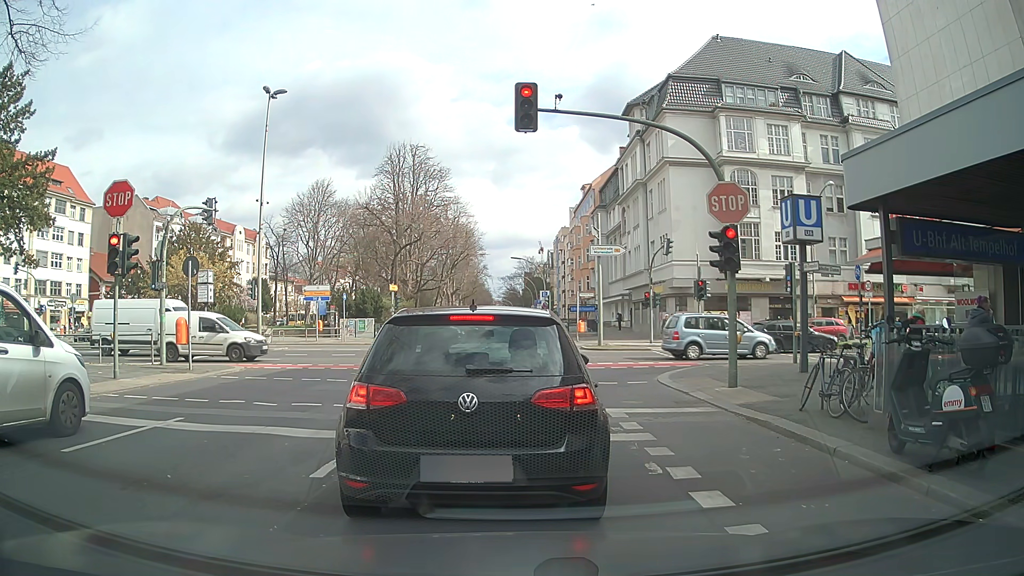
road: secondary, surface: asphalt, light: Day
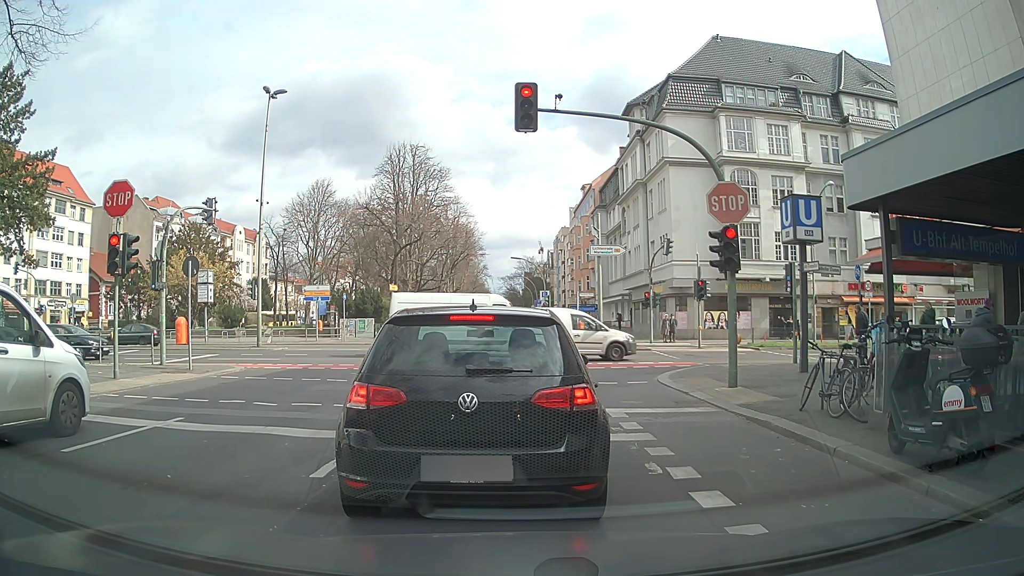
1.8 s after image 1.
(0.0, 0.0) m; 0°
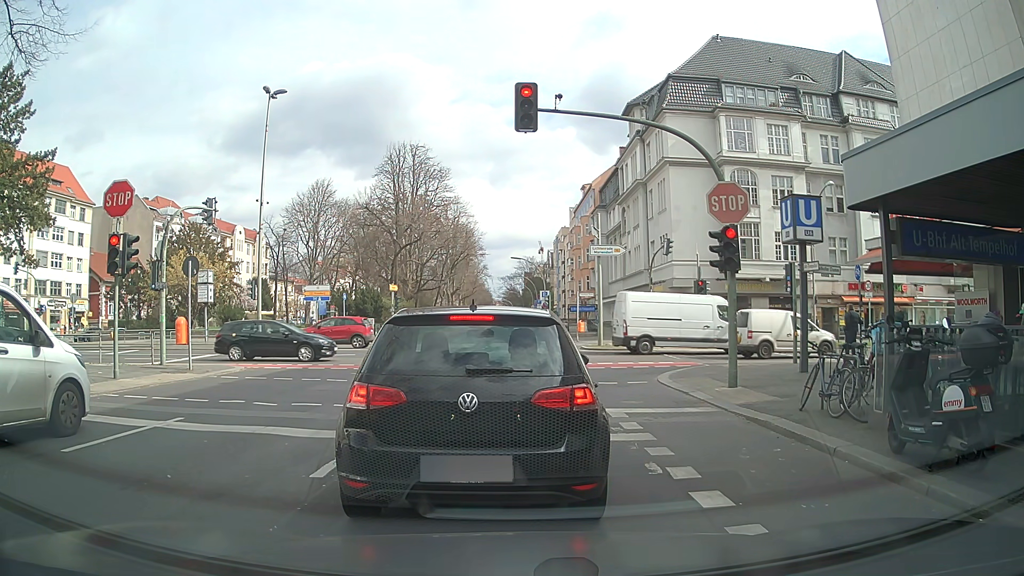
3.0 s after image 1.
(0.0, 0.0) m; 0°
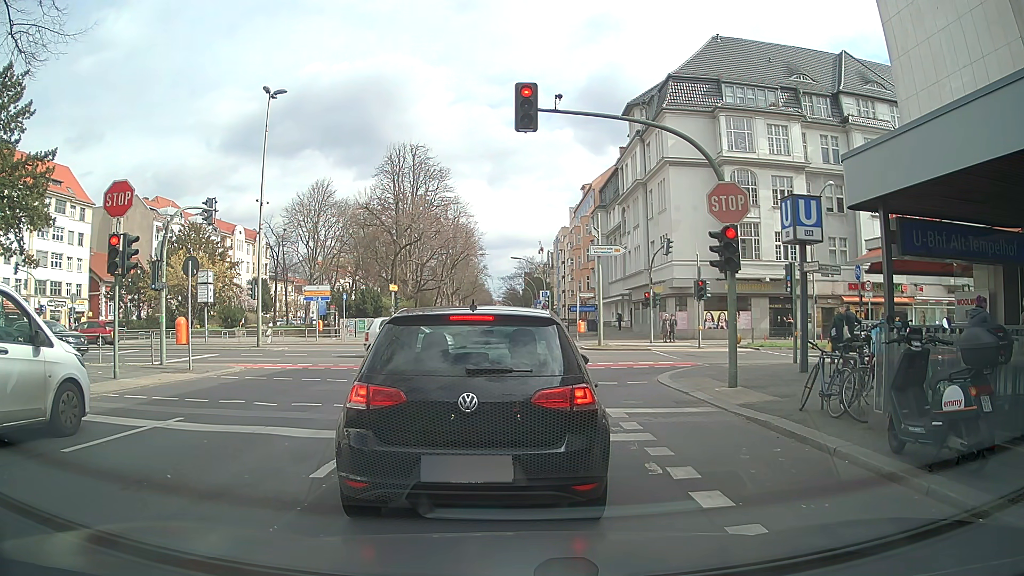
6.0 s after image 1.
(0.0, 0.0) m; 0°
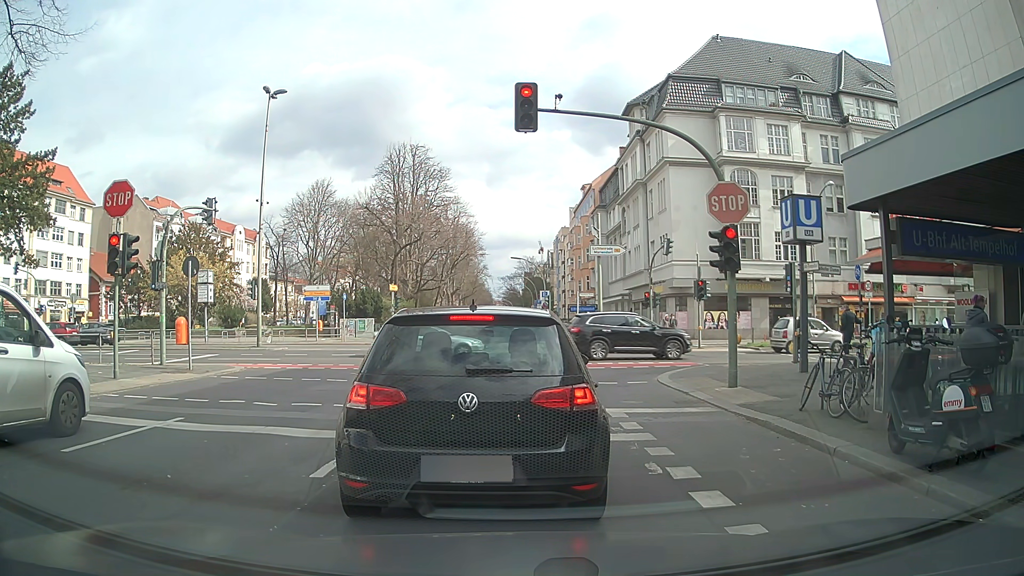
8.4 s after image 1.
(0.0, 0.0) m; 0°
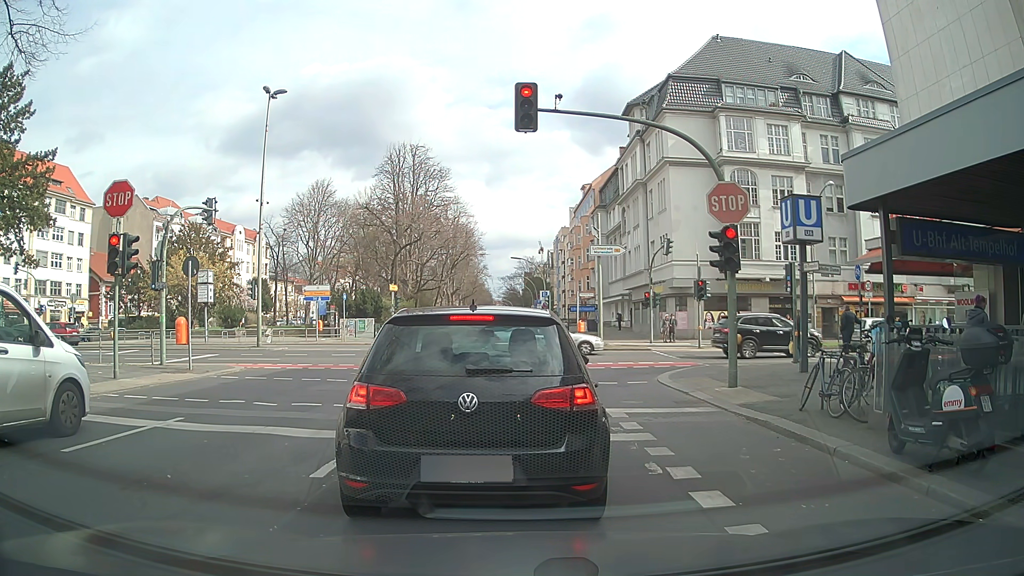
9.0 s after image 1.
(0.0, 0.0) m; 0°
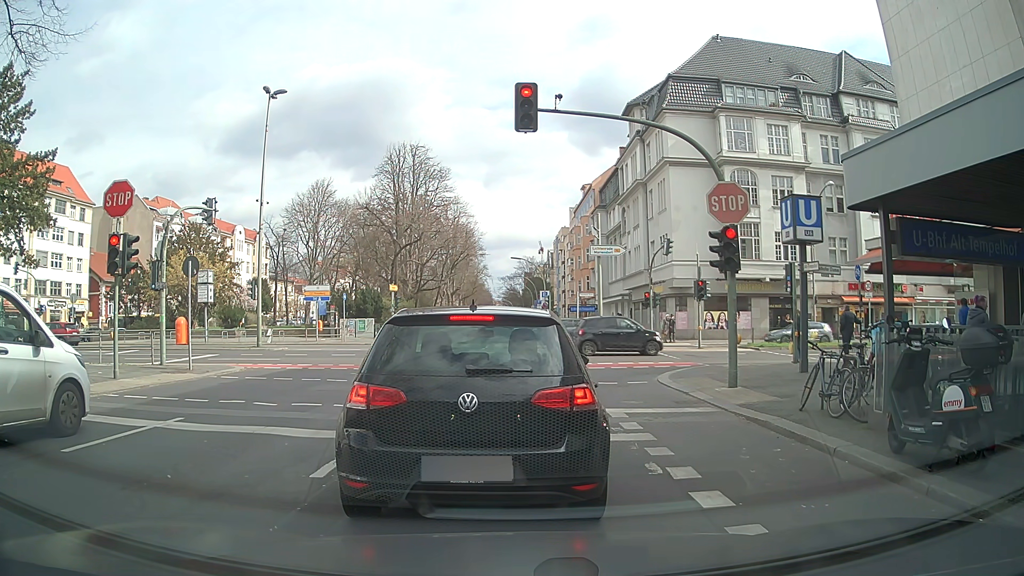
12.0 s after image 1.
(0.0, 0.0) m; 0°
